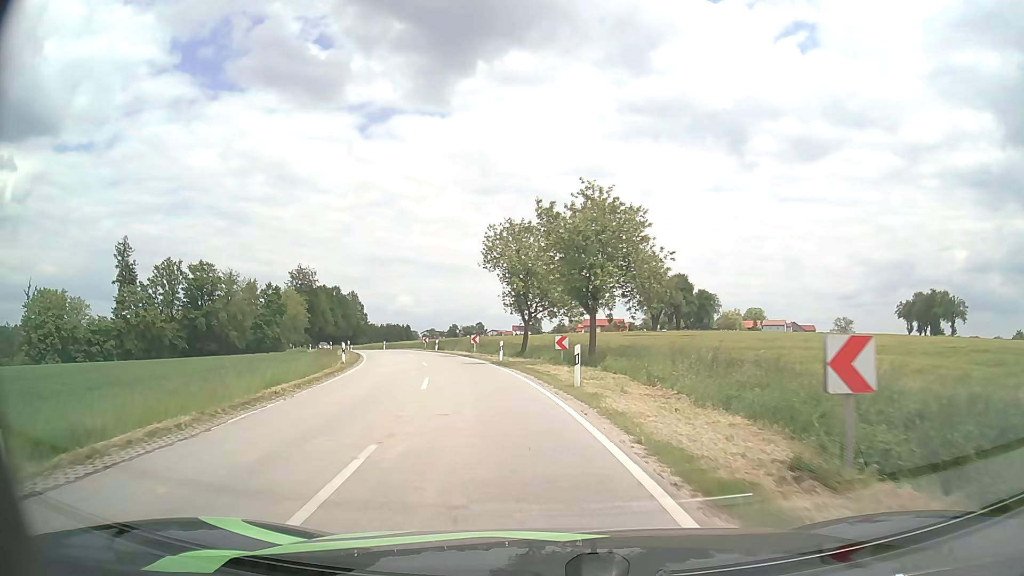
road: secondary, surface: asphalt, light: Day
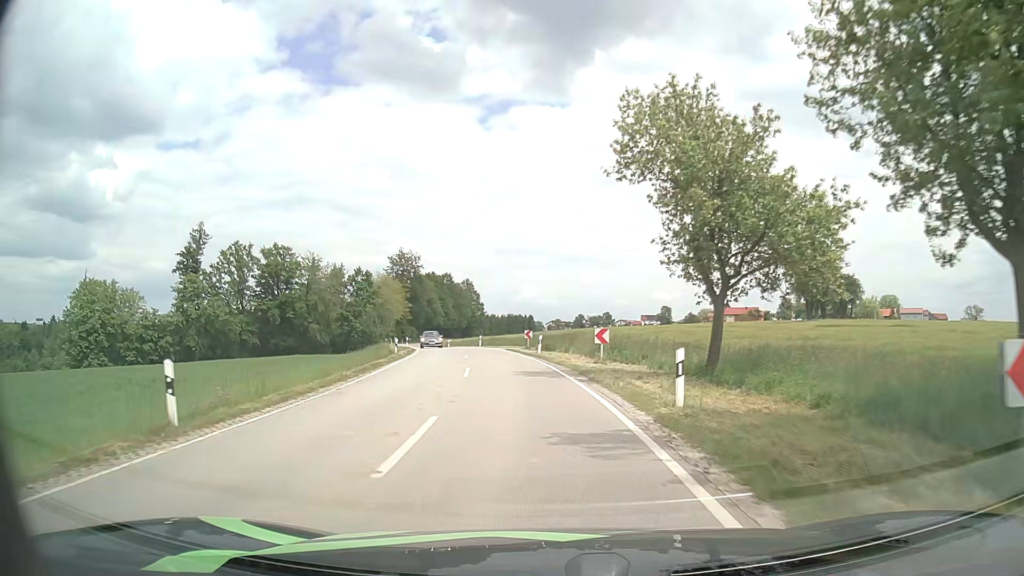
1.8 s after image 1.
(-2.0, +21.6) m; -11°
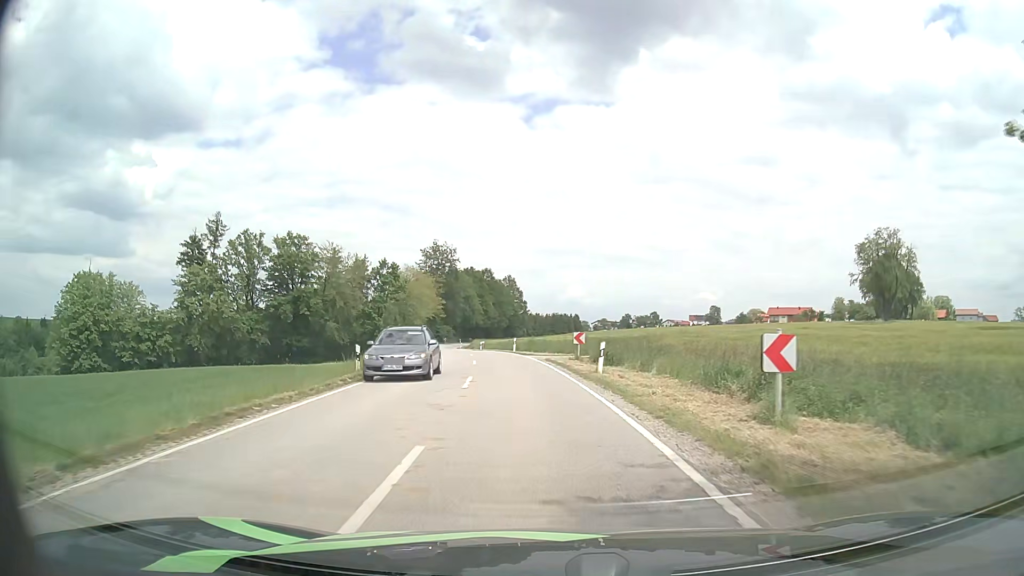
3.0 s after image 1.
(-0.7, +14.4) m; -4°
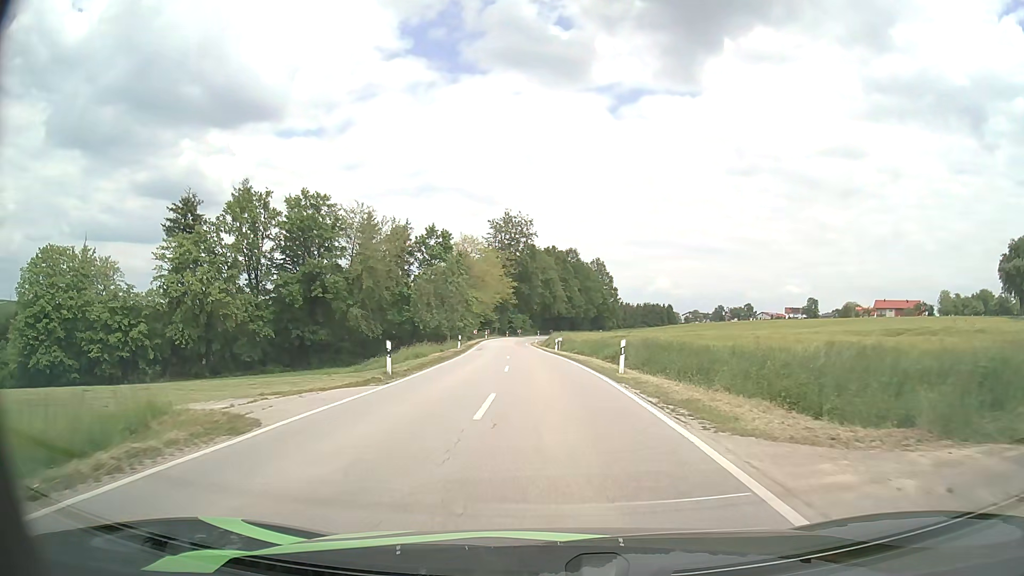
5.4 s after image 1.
(-2.1, +29.1) m; -8°
(0, +10) (0, +20) (-1, +30) (-1, +40) (-2, +50) (-2, +60) (-3, +70) (-4, +80) (-4, +90) (-4, +100) m
